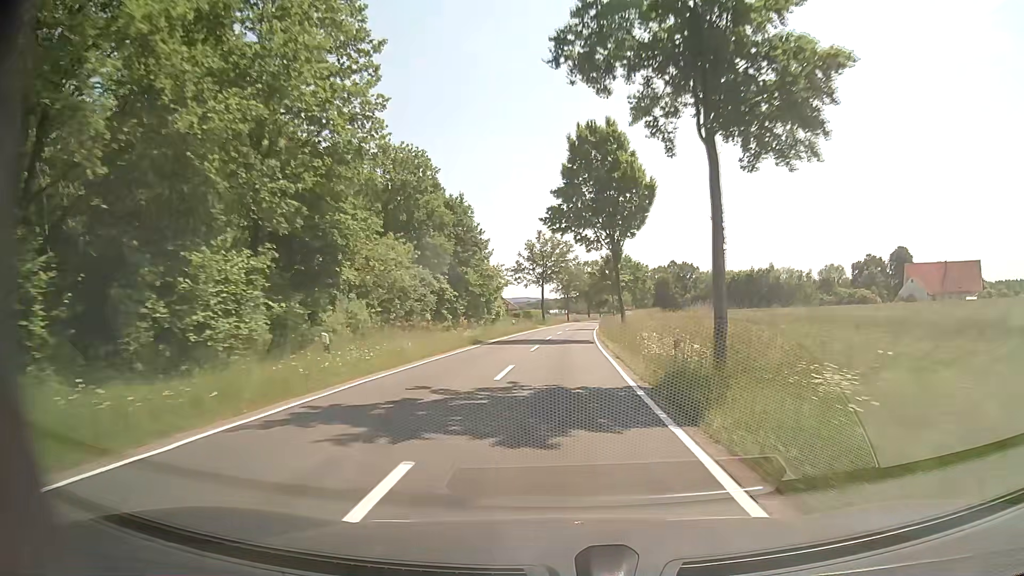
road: tertiary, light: Day
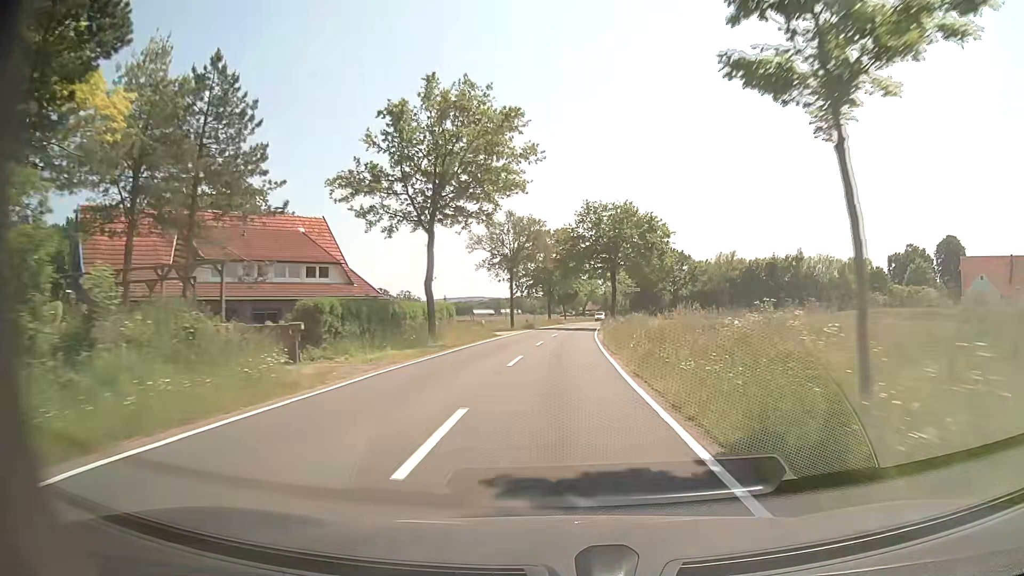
(+1.7, +56.5) m; +4°
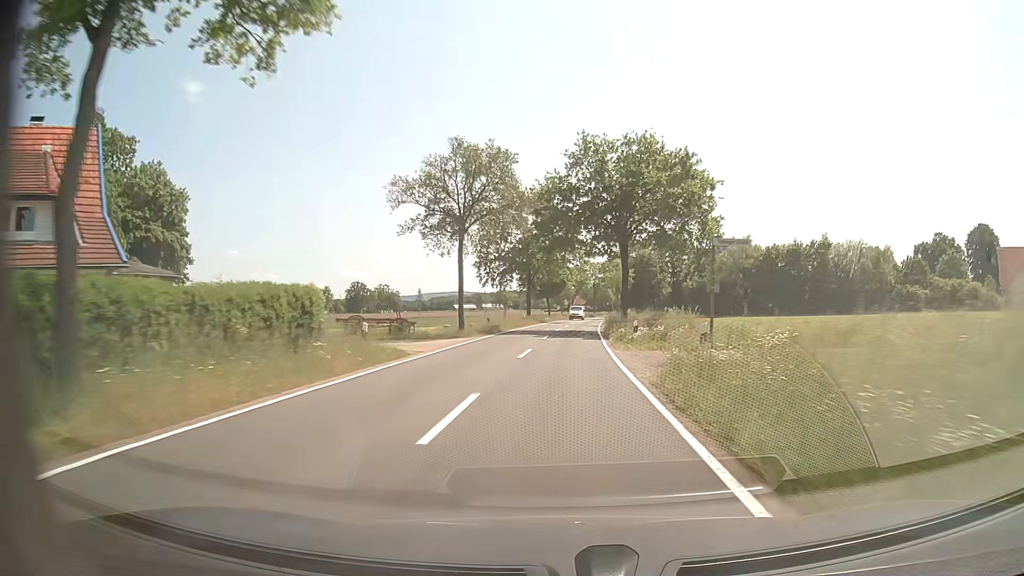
(+0.3, +22.6) m; +2°
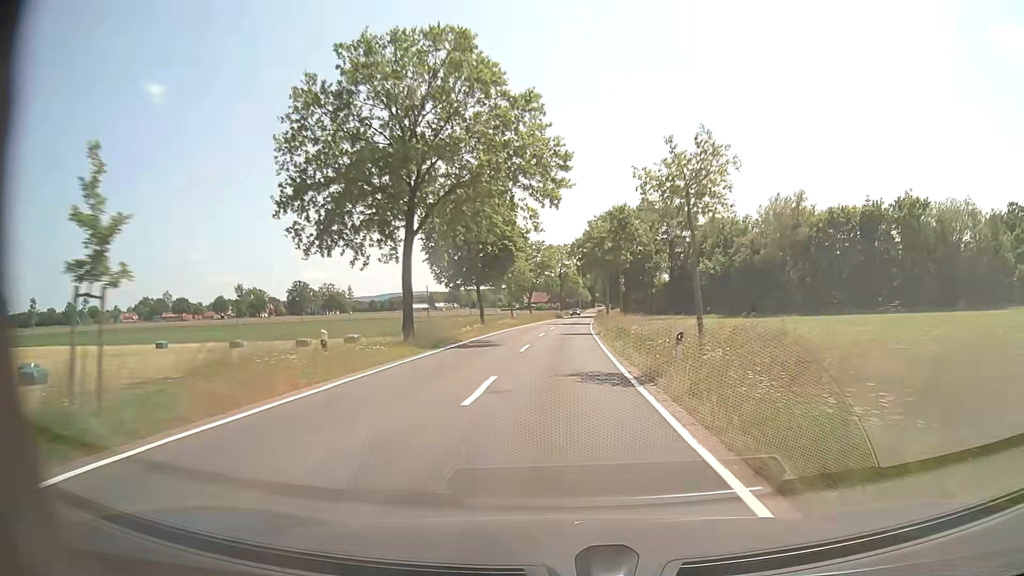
(+1.1, +45.3) m; +3°
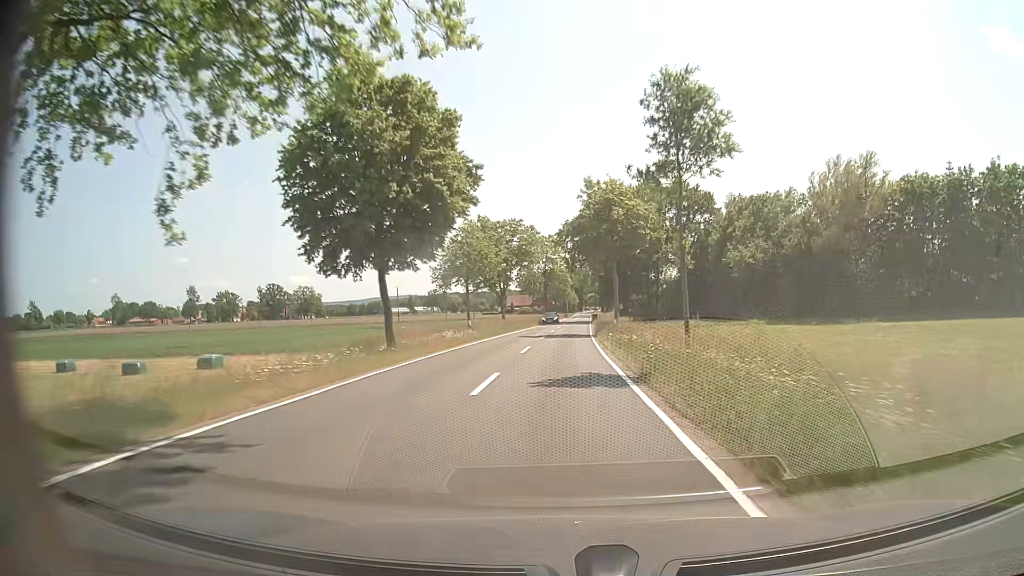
(+0.1, +22.7) m; +1°
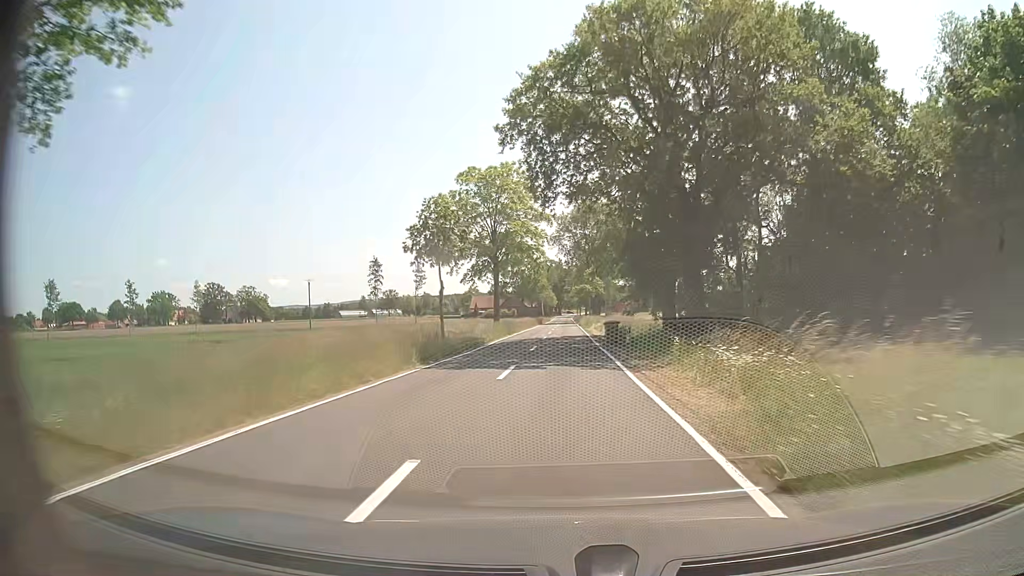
(+1.3, +56.7) m; +2°
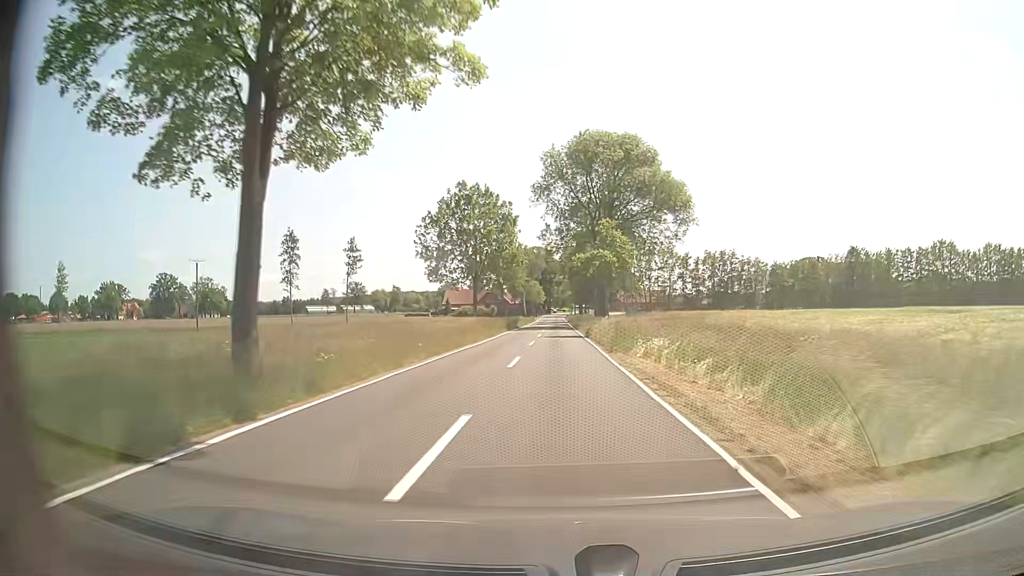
(+0.3, +45.3) m; +1°
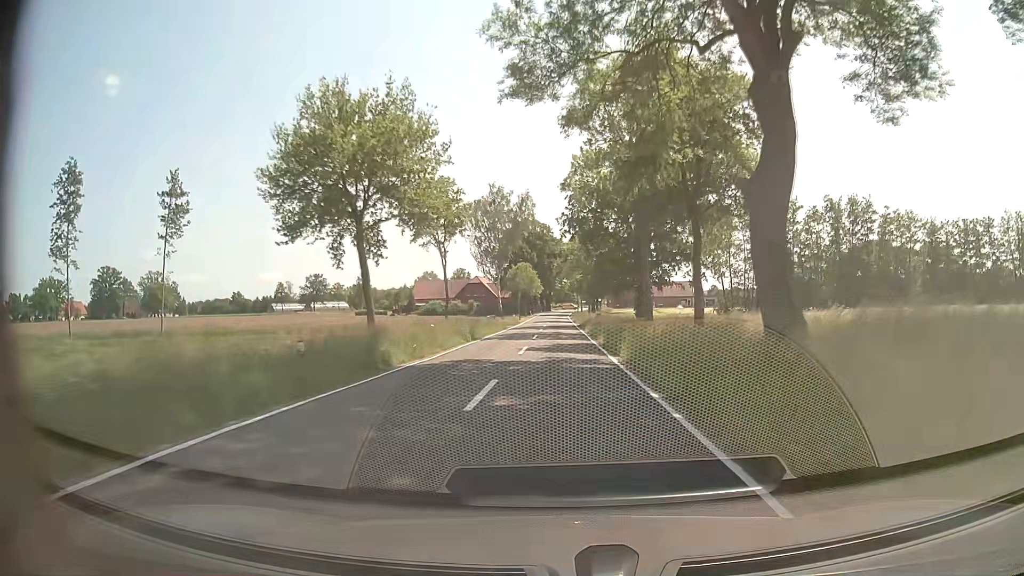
(-0.1, +56.7) m; 0°
(0, +10) (0, +20) (0, +30) (0, +40) (0, +50) (0, +60) (0, +70) (0, +80) (0, +90) (0, +100) m
